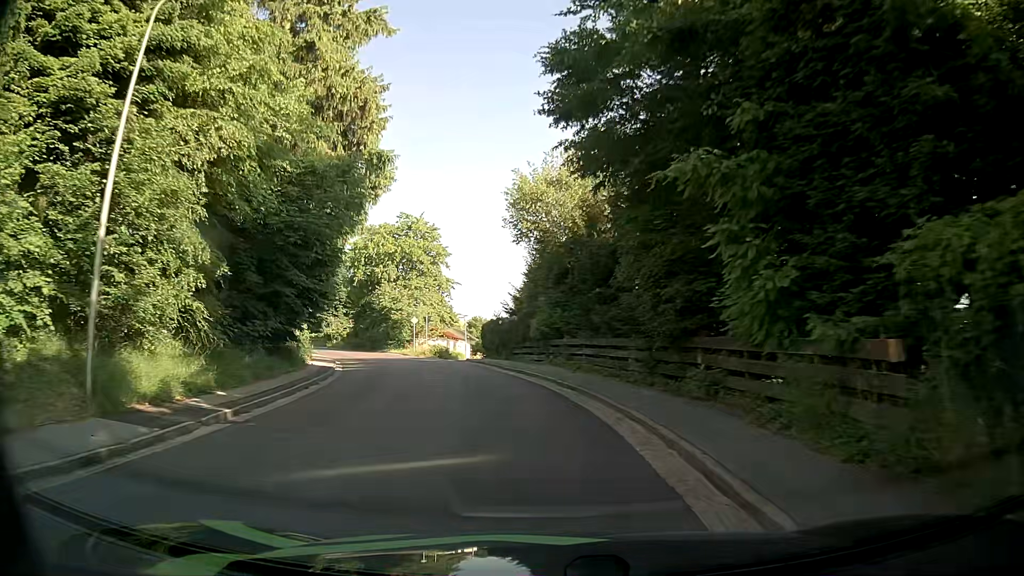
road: tertiary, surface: asphalt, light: Day
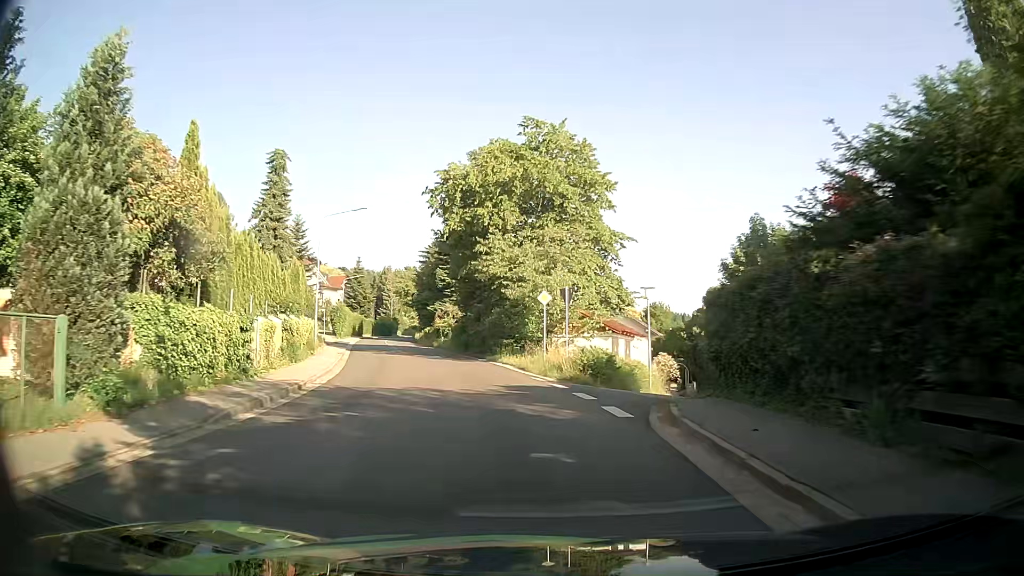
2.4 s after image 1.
(-3.3, +27.6) m; -13°
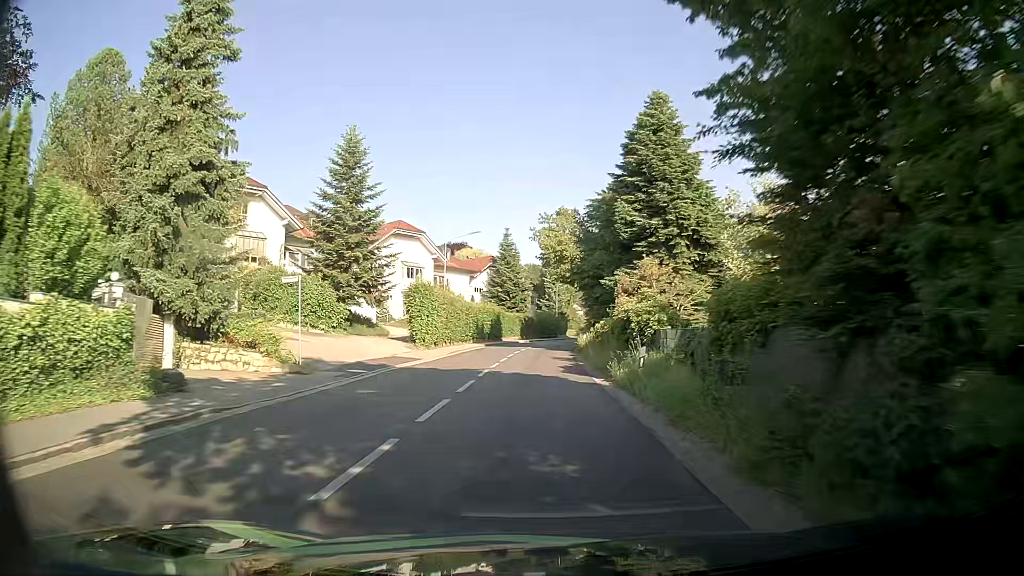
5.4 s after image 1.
(-6.6, +38.2) m; -17°
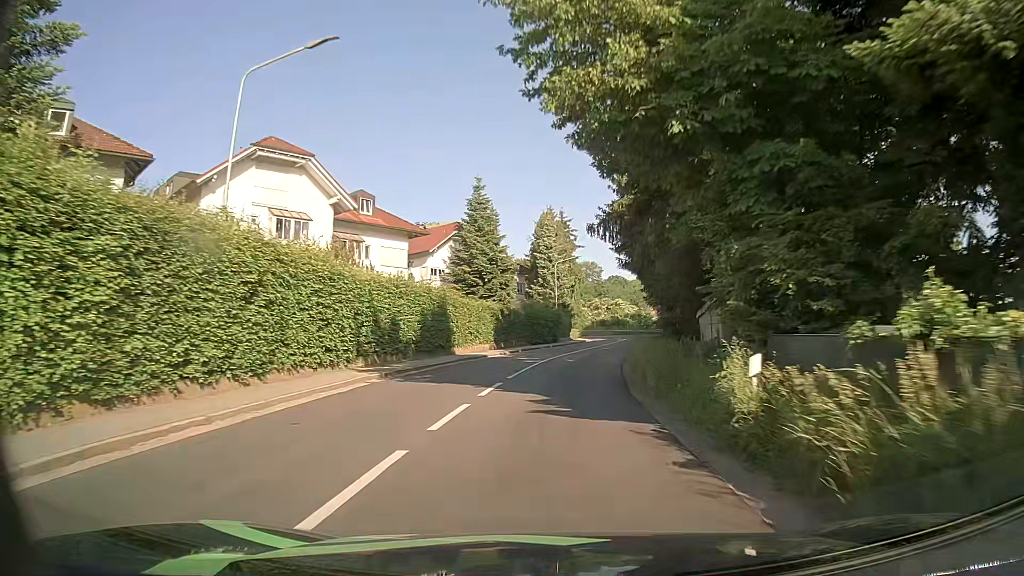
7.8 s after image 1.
(-0.1, +31.9) m; +1°
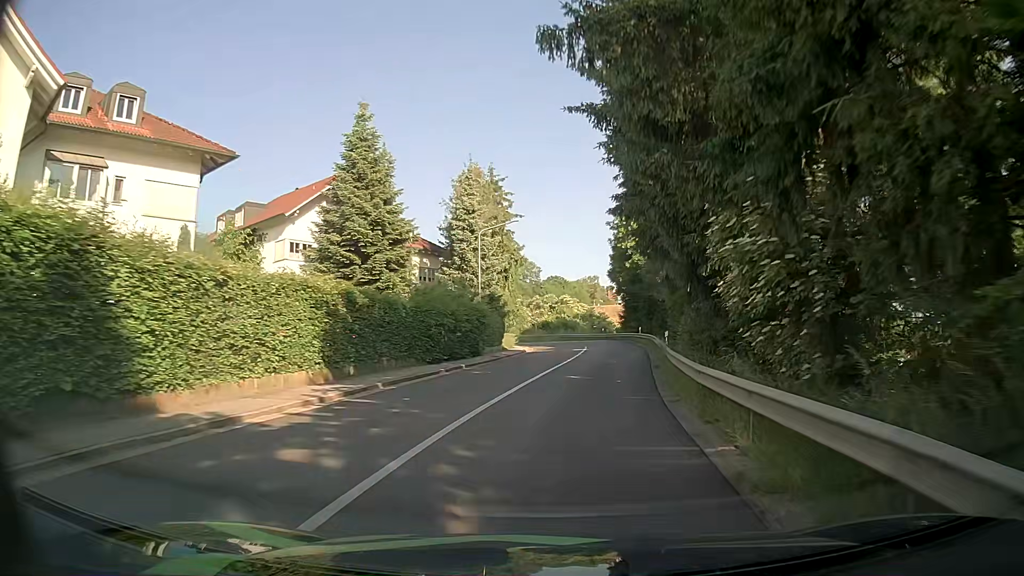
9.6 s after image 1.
(+0.7, +22.1) m; +5°
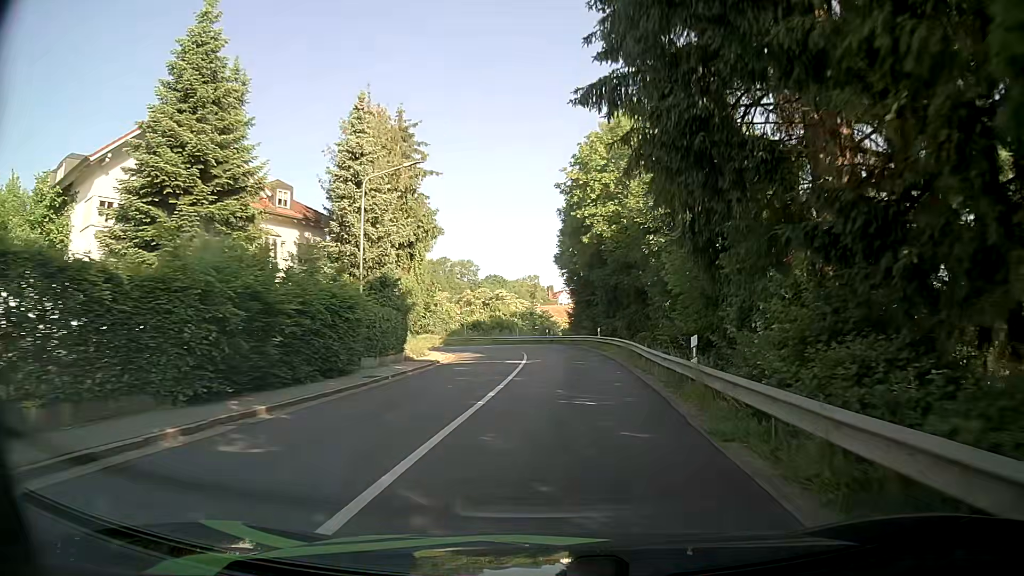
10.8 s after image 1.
(+0.5, +14.5) m; +4°
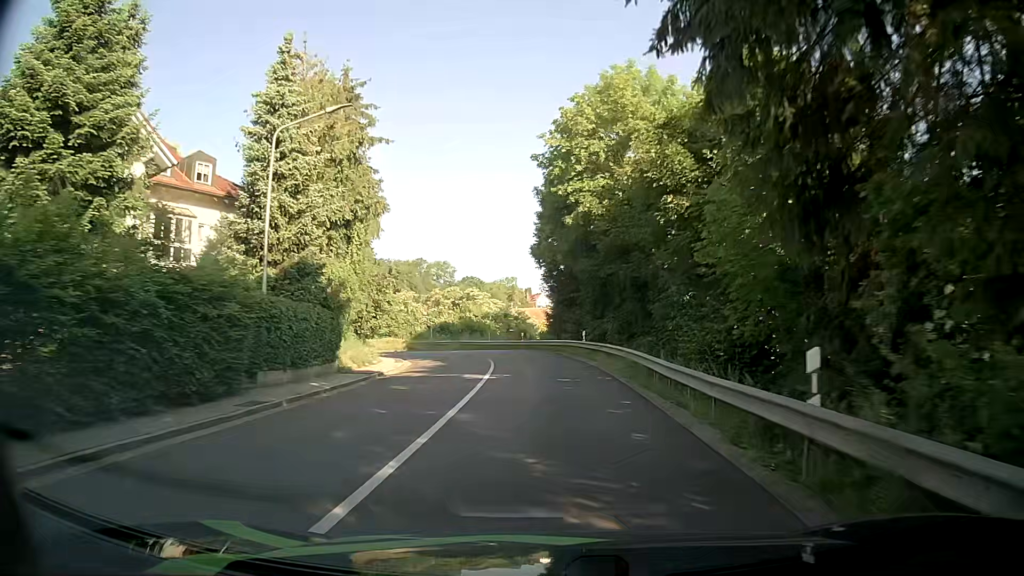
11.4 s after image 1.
(+0.2, +7.2) m; +3°
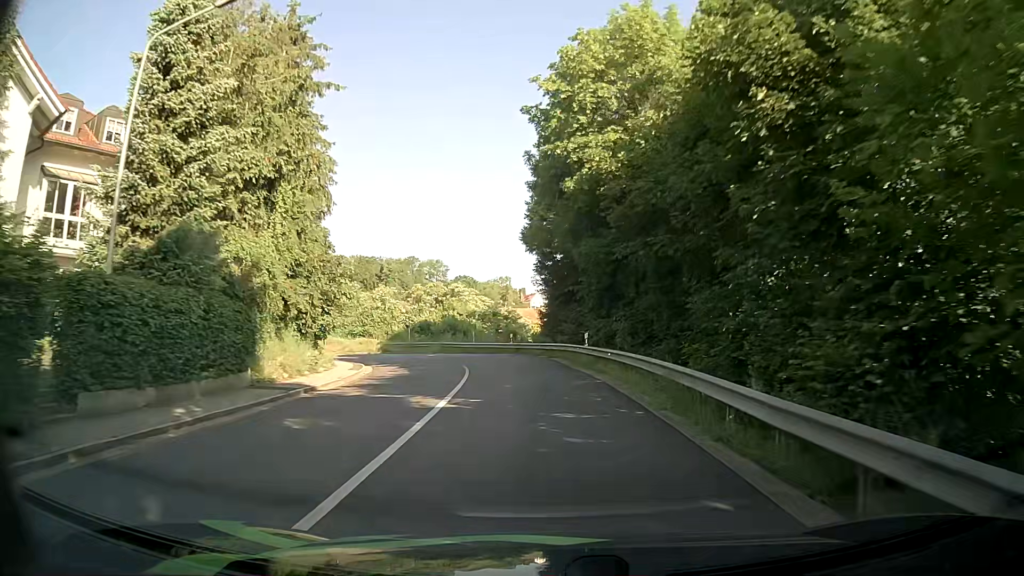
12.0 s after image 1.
(0.0, +7.2) m; 0°
(0, +10) (0, +20) (-2, +30) (-5, +39) (-11, +47) (-19, +53) (-29, +56) (-39, +56) (-49, +54) (-58, +51) m
